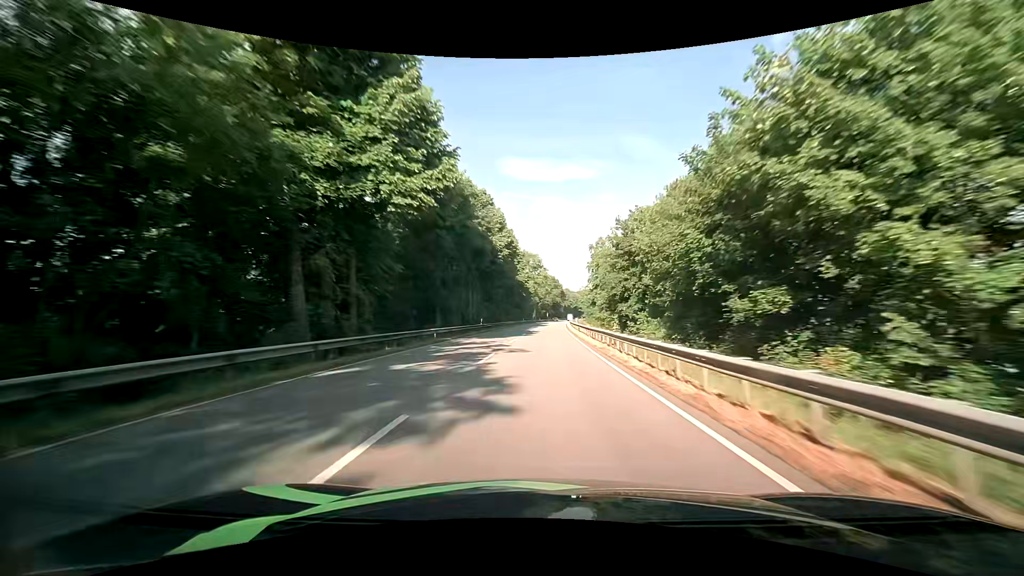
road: primary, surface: asphalt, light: Day
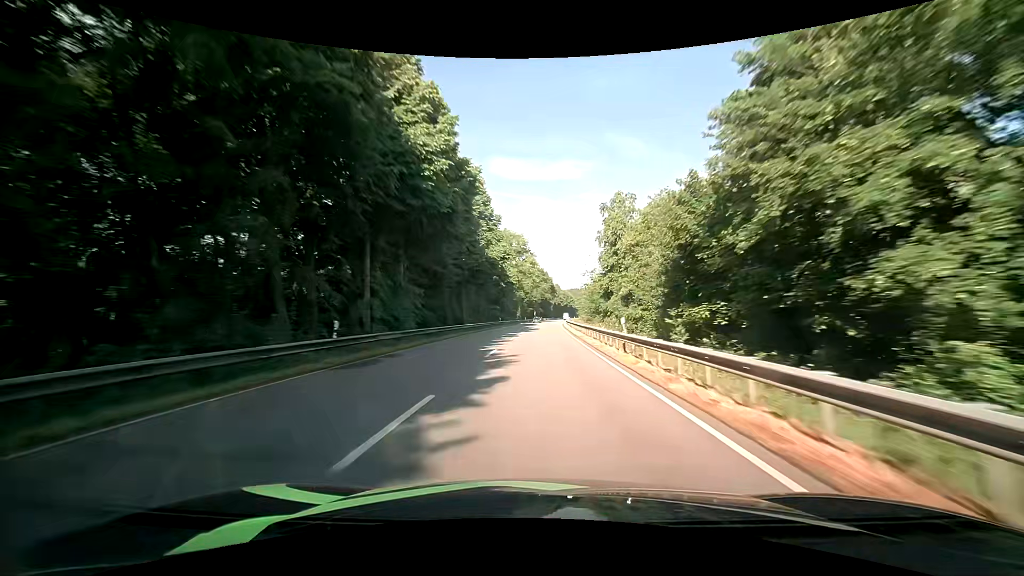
(+0.4, +34.4) m; +2°
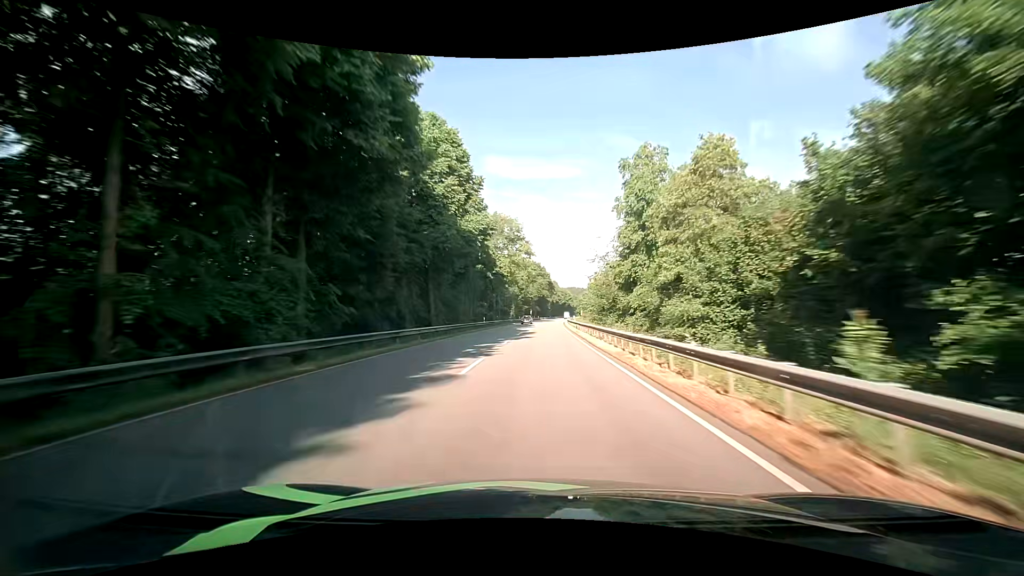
(0.0, +17.1) m; 0°
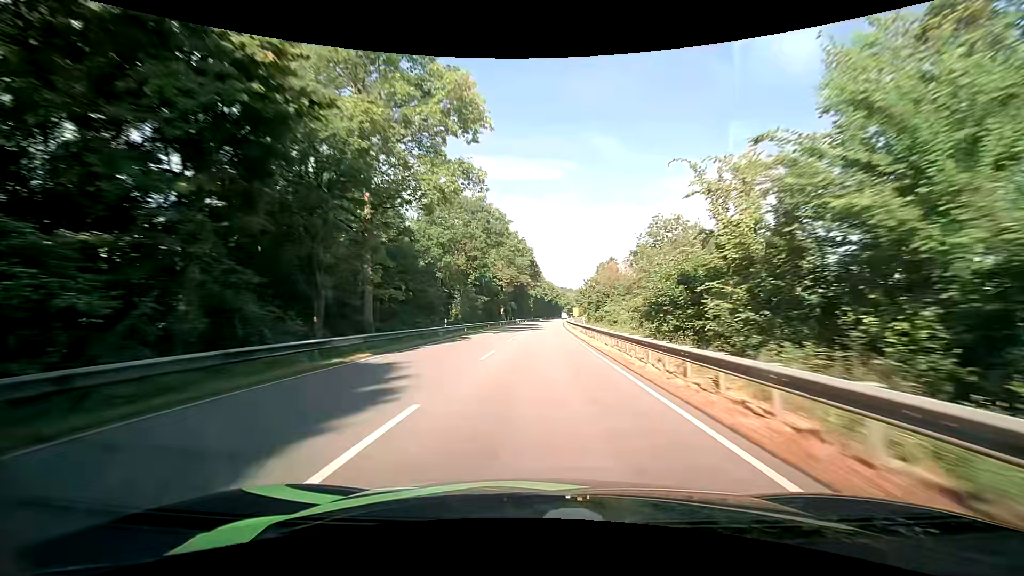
(+1.1, +68.0) m; +2°
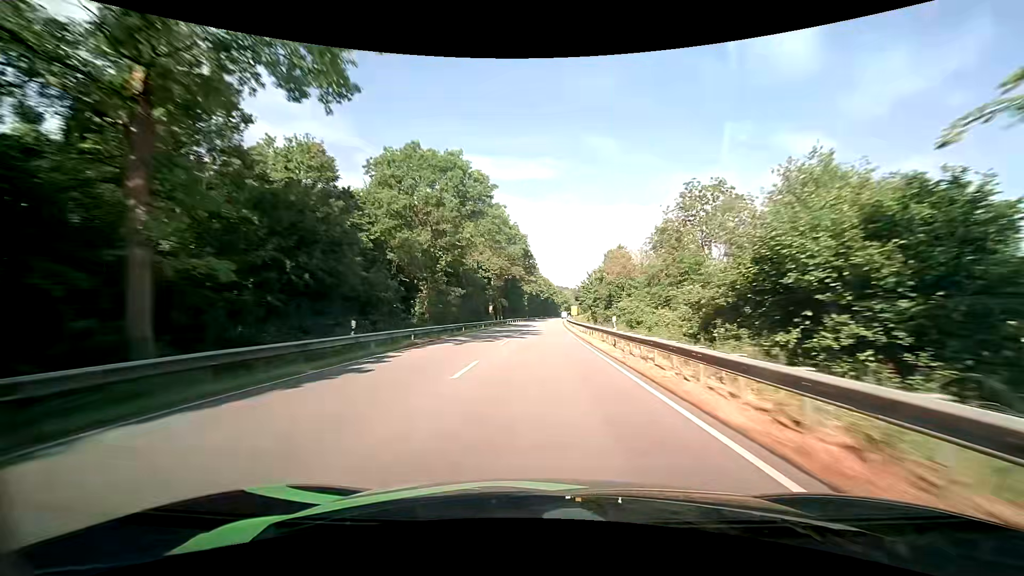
(+0.1, +16.9) m; +1°
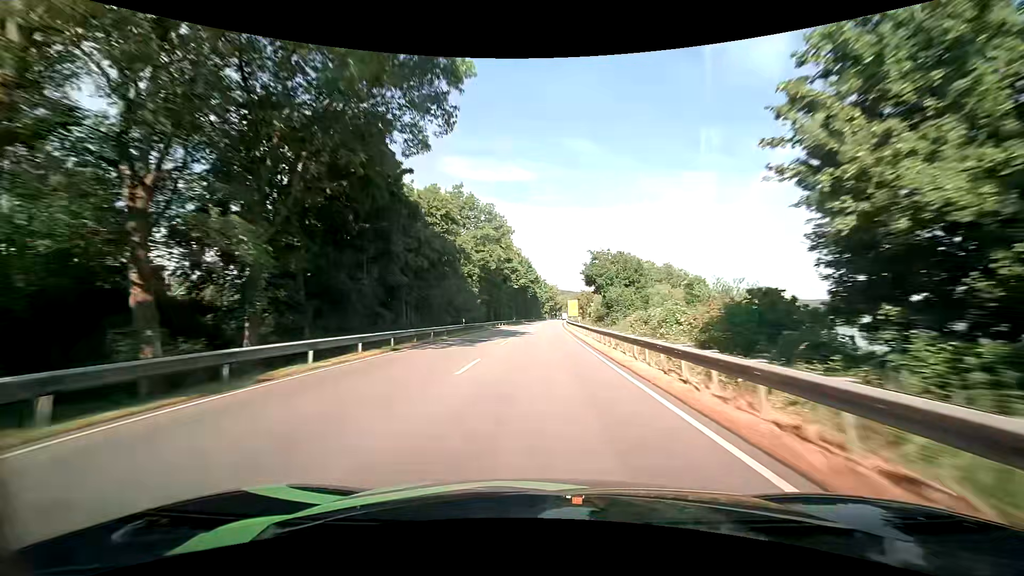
(+1.9, +83.2) m; +3°
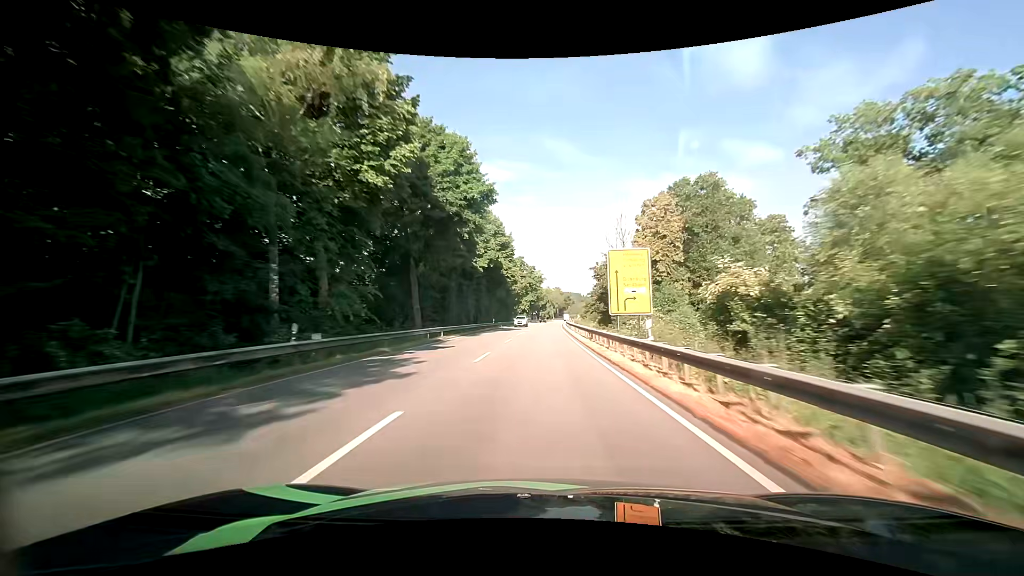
(+1.4, +80.7) m; +2°
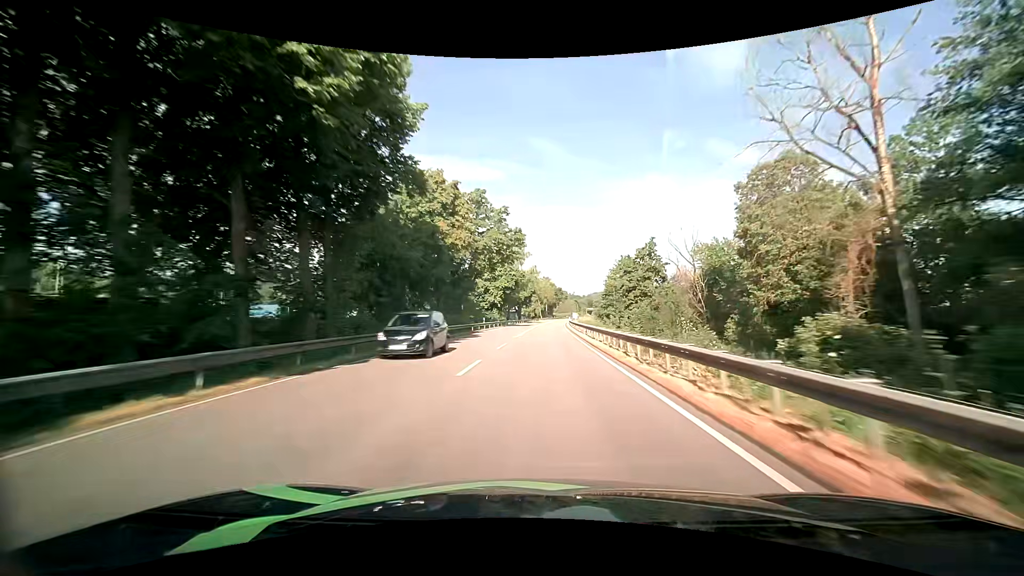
(+0.9, +64.1) m; +2°
(0, +10) (0, +20) (0, +30) (0, +40) (+1, +50) (+1, +60) (+1, +70) (+2, +80) (+2, +90) (+3, +100) m
